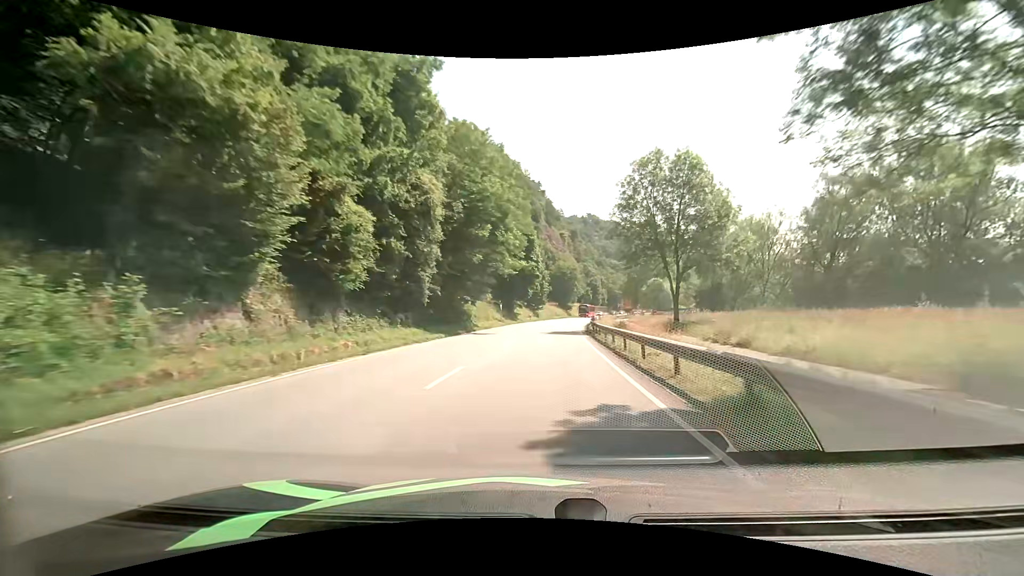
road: primary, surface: asphalt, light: Day
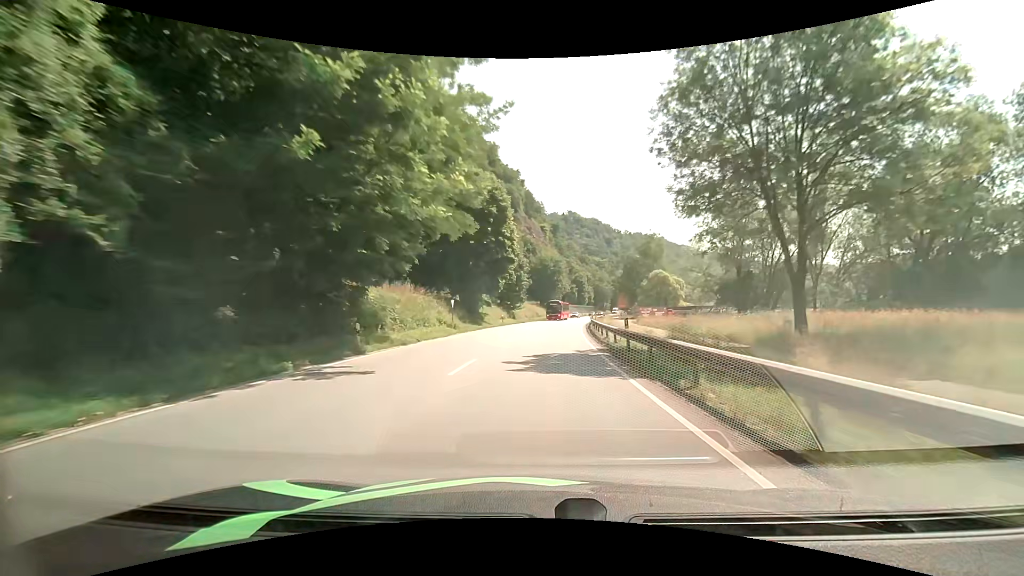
(+0.5, +21.7) m; +2°
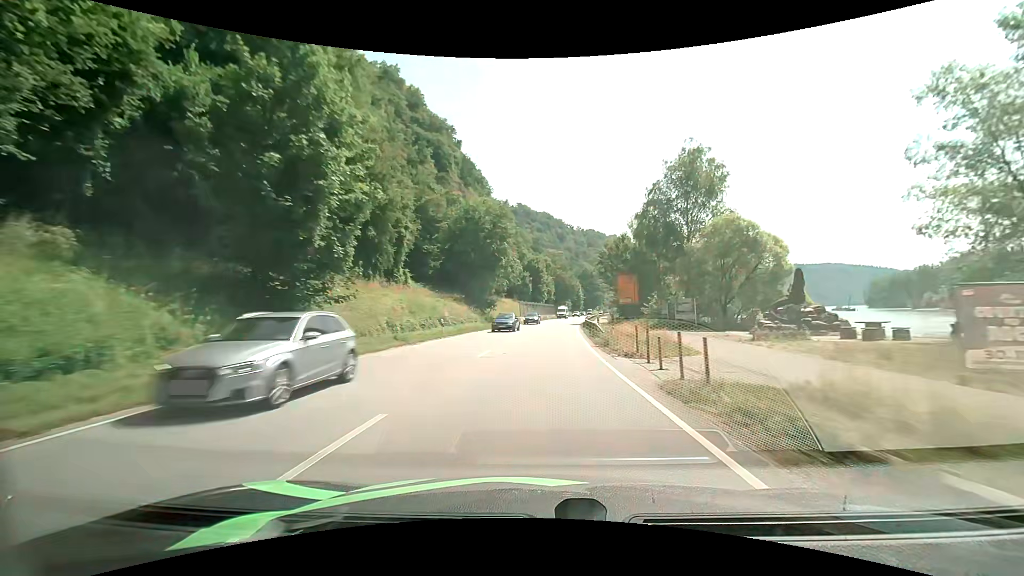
(+2.9, +55.0) m; +6°
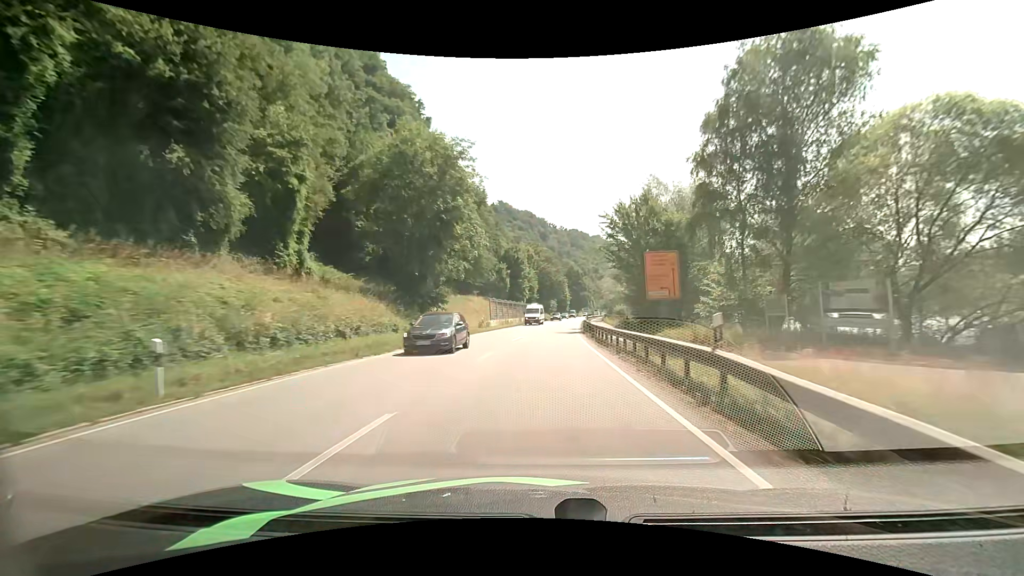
(+0.4, +22.6) m; +2°
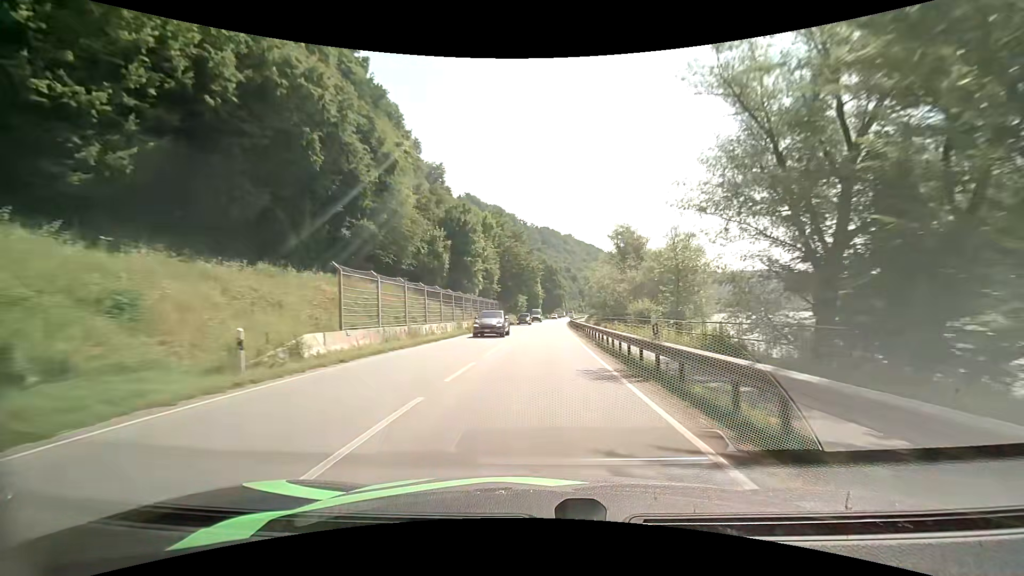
(+0.9, +34.6) m; +4°
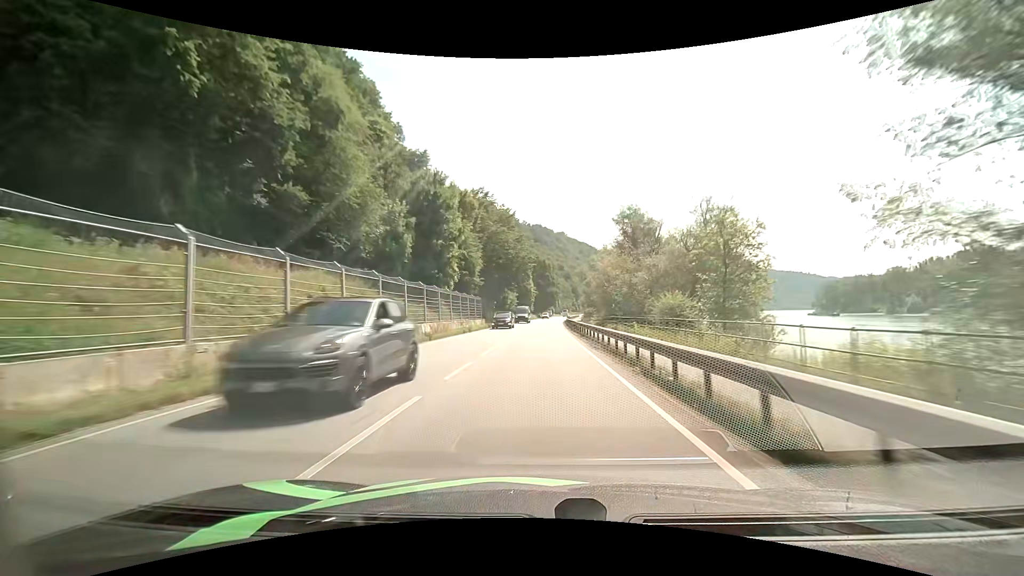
(+0.1, +11.7) m; +1°
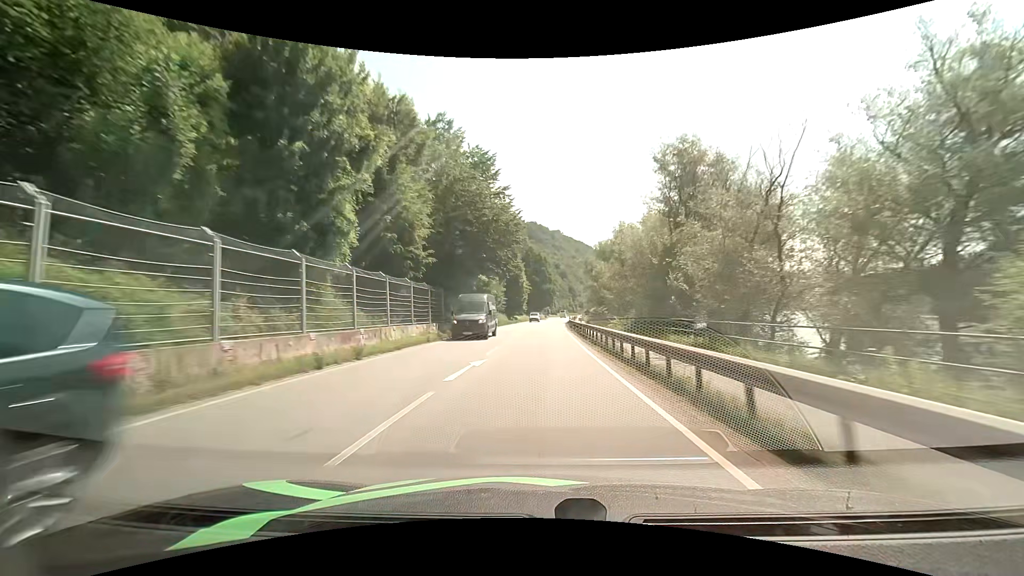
(+0.2, +23.6) m; +1°
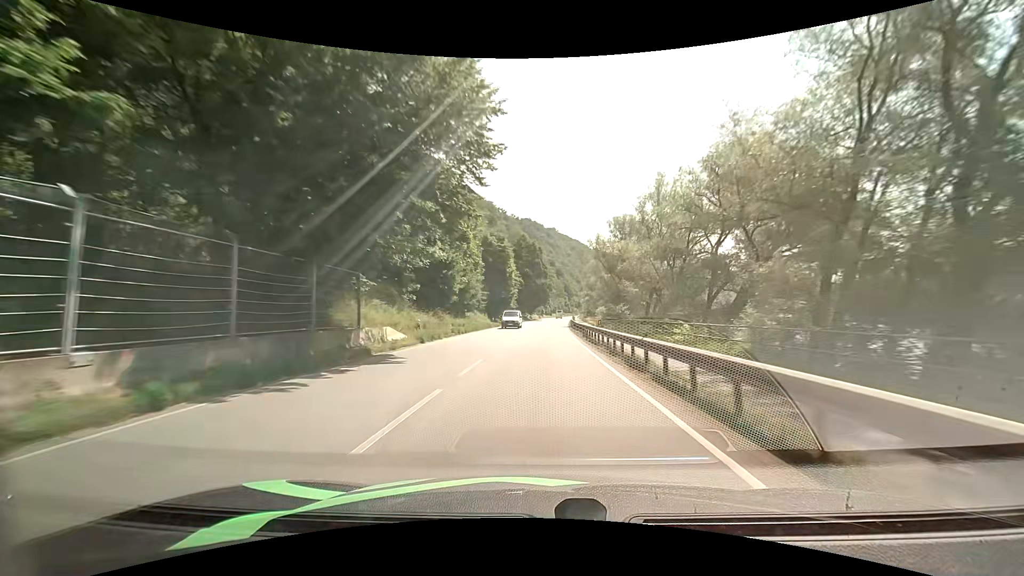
(+0.1, +23.7) m; +1°
(0, +10) (0, +20) (0, +30) (0, +40) (+1, +50) (+1, +60) (+2, +70) (+2, +80) (+3, +90) (+3, +100) m
